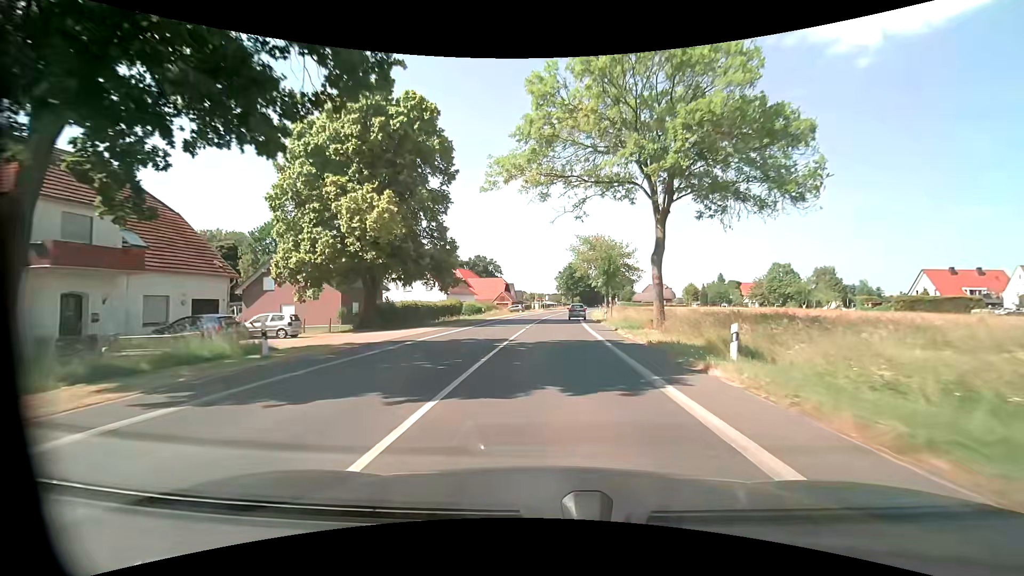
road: tertiary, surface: asphalt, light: Day
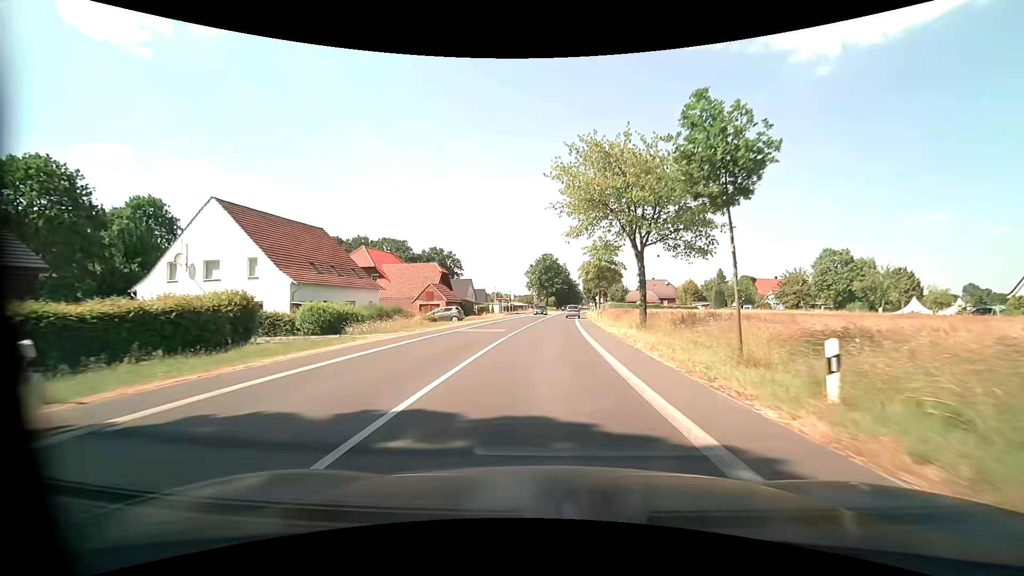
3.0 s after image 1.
(+1.2, +39.7) m; +3°
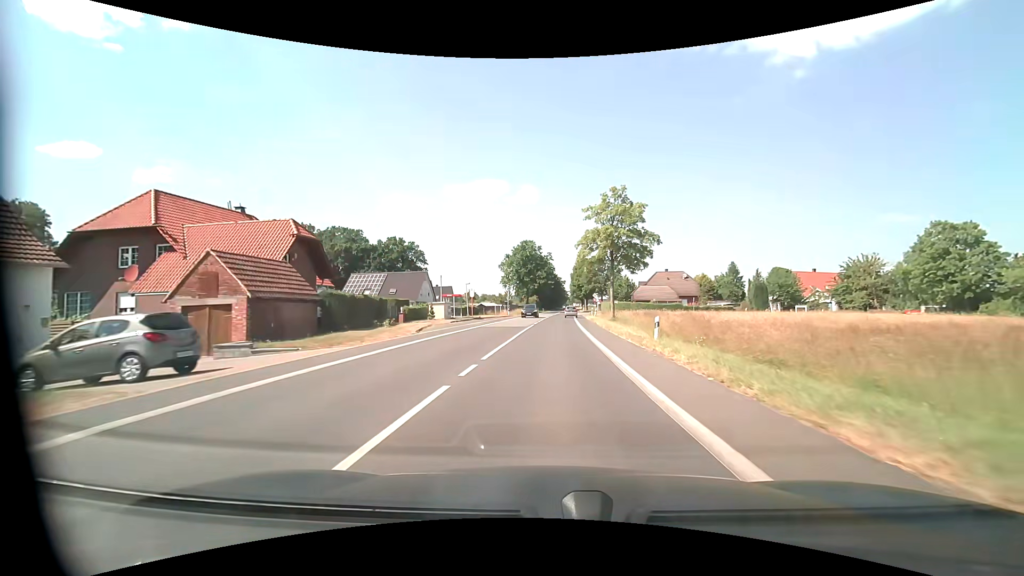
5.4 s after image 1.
(+0.5, +32.7) m; +2°
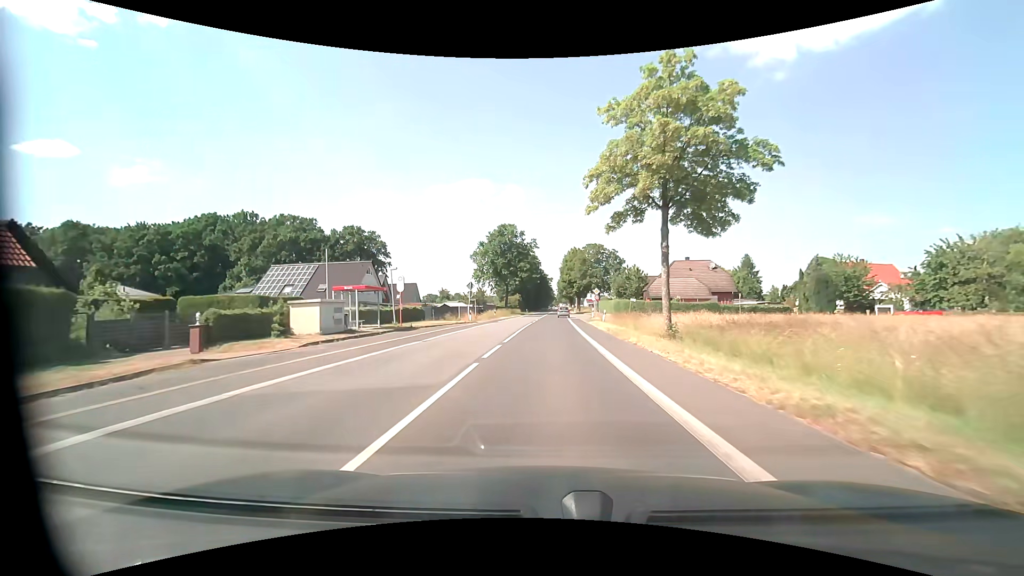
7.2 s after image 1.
(+0.4, +24.6) m; +2°
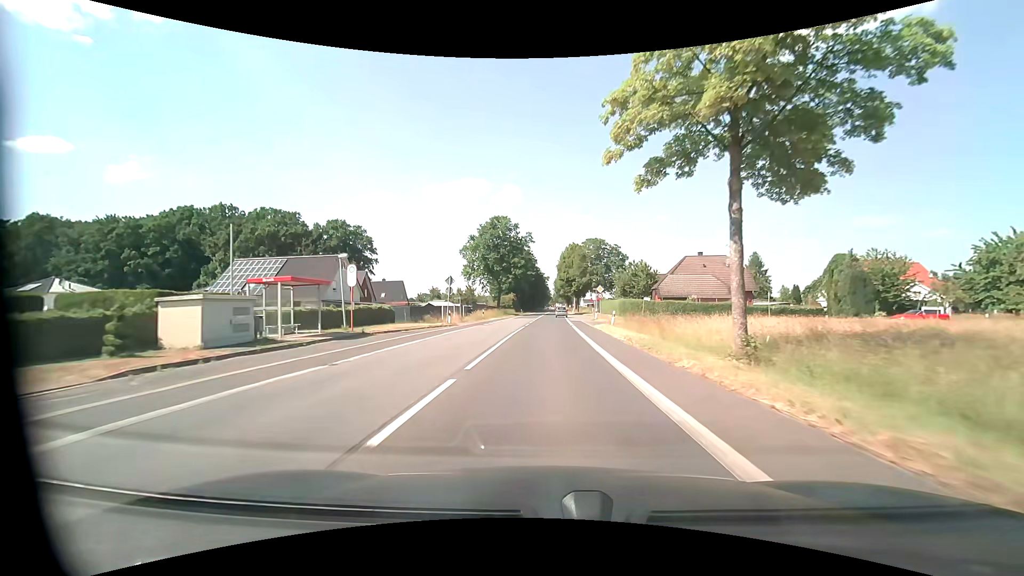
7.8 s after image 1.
(0.0, +8.2) m; +1°
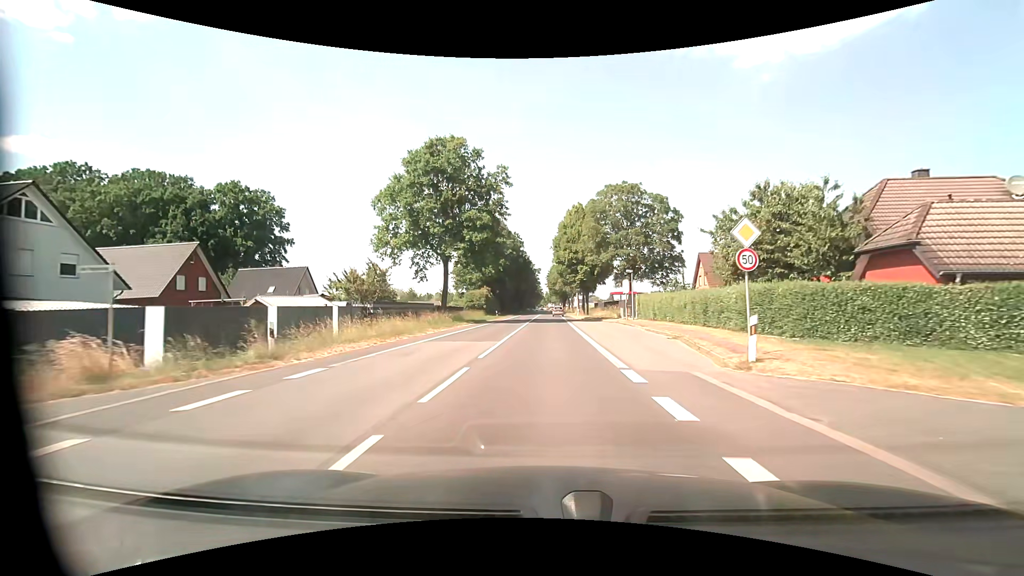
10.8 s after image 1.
(+0.4, +41.2) m; +1°
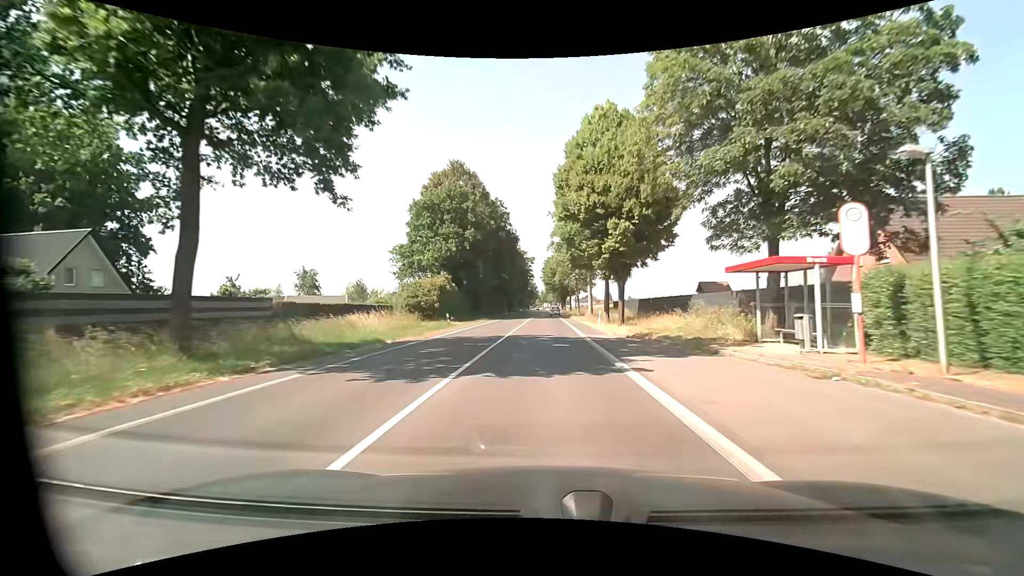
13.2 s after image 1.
(+0.2, +33.0) m; +1°
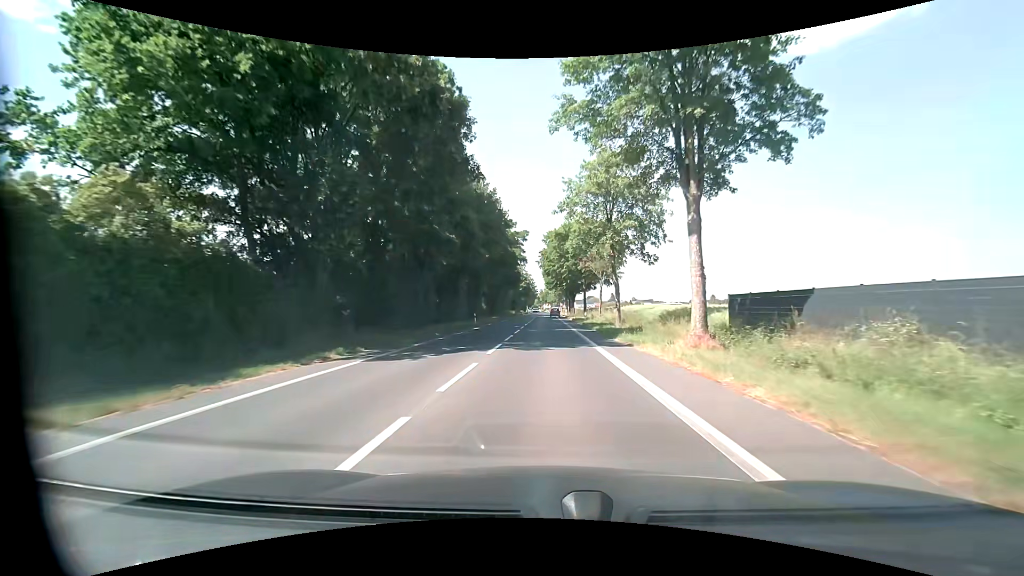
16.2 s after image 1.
(0.0, +41.1) m; 0°
(0, +10) (0, +20) (0, +30) (0, +40) (0, +50) (+1, +60) (+1, +70) (+1, +80) (+1, +90) (+1, +100) m
